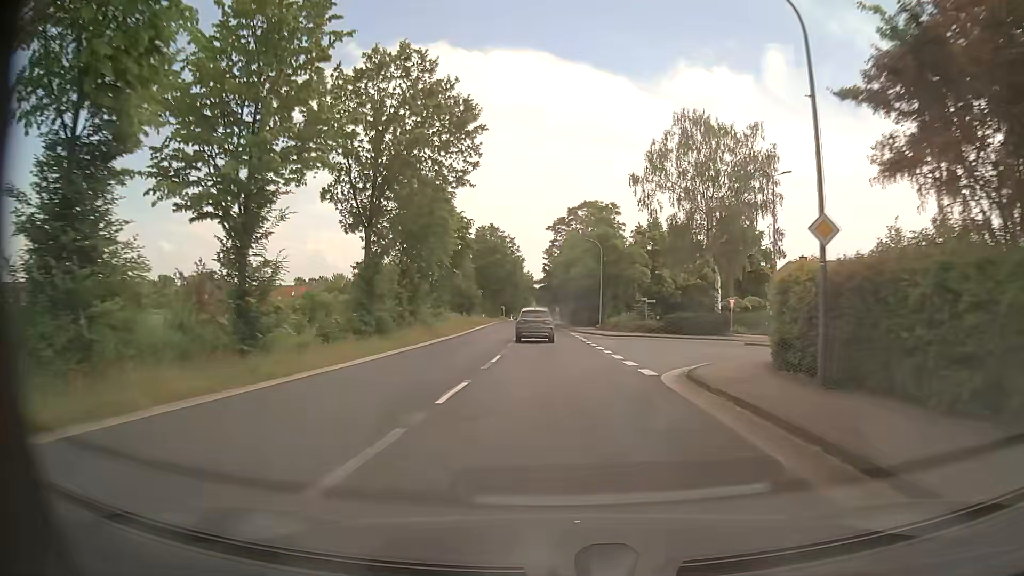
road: secondary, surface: asphalt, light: Day
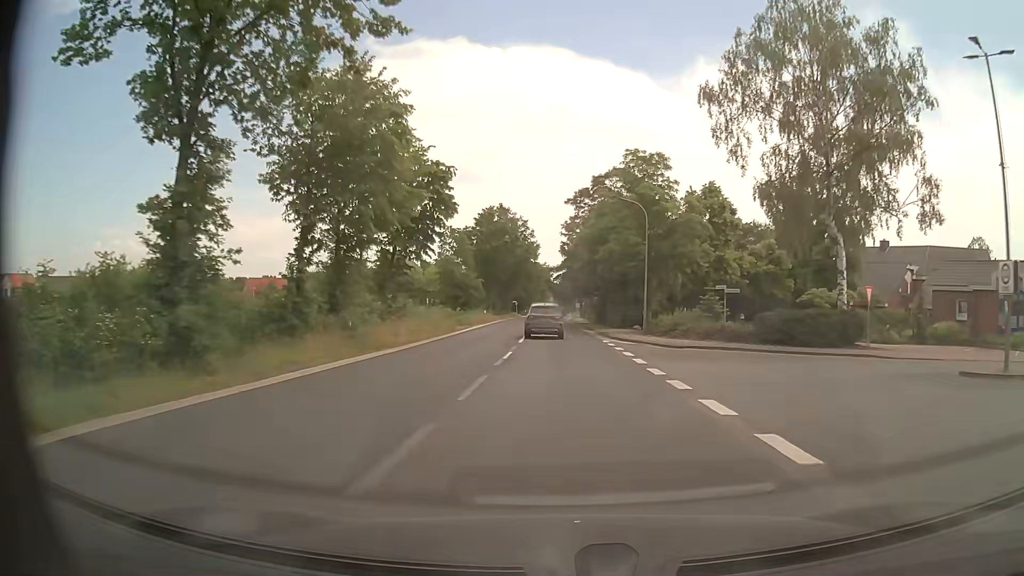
(-0.3, +18.0) m; -2°
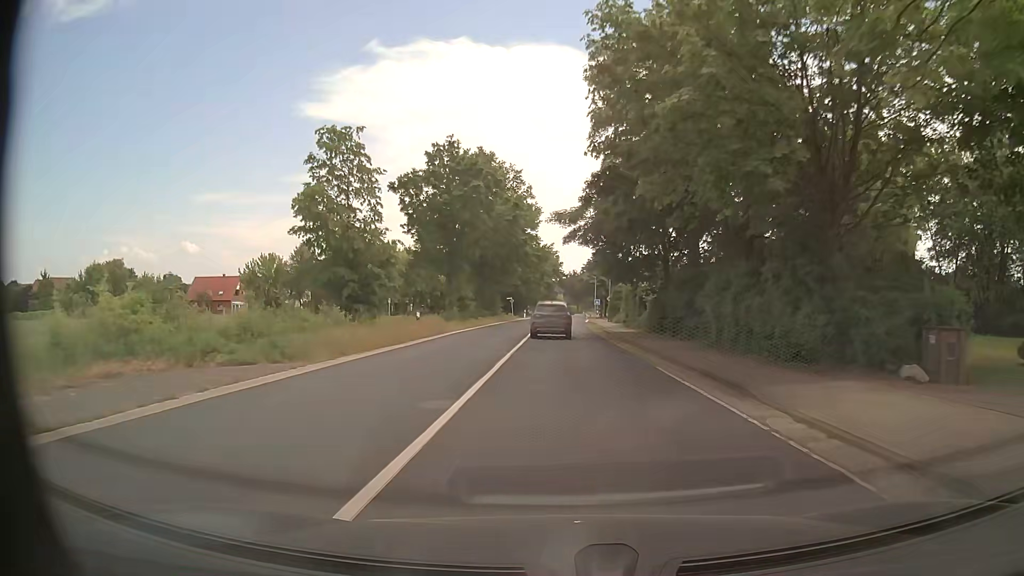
(-0.2, +36.5) m; -1°
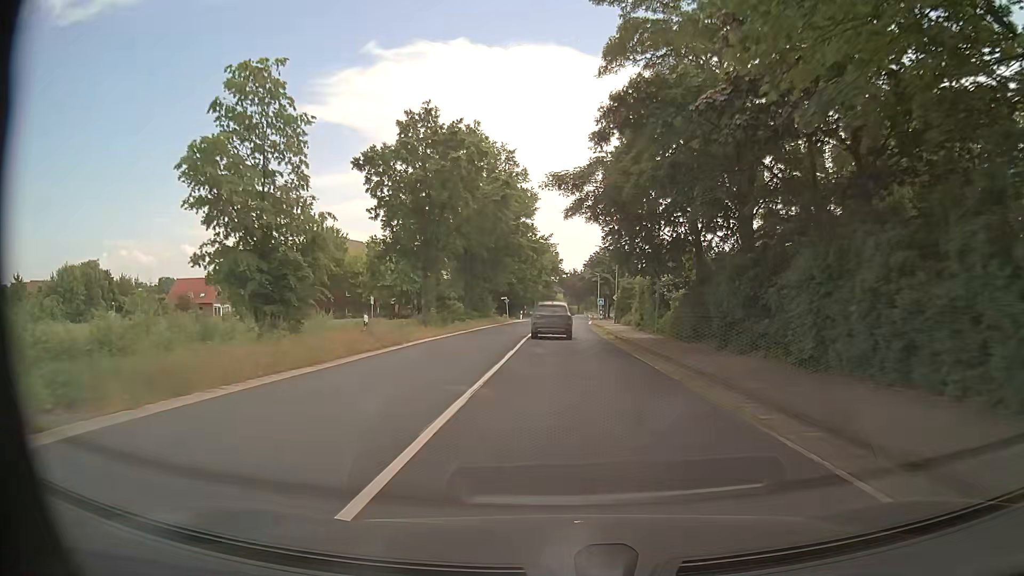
(0.0, +8.7) m; -1°
(0, +10) (0, +20) (0, +30) (+1, +40) (+1, +50) (+1, +60) (+2, +70) (+2, +80) (+2, +90) (+3, +100) m
